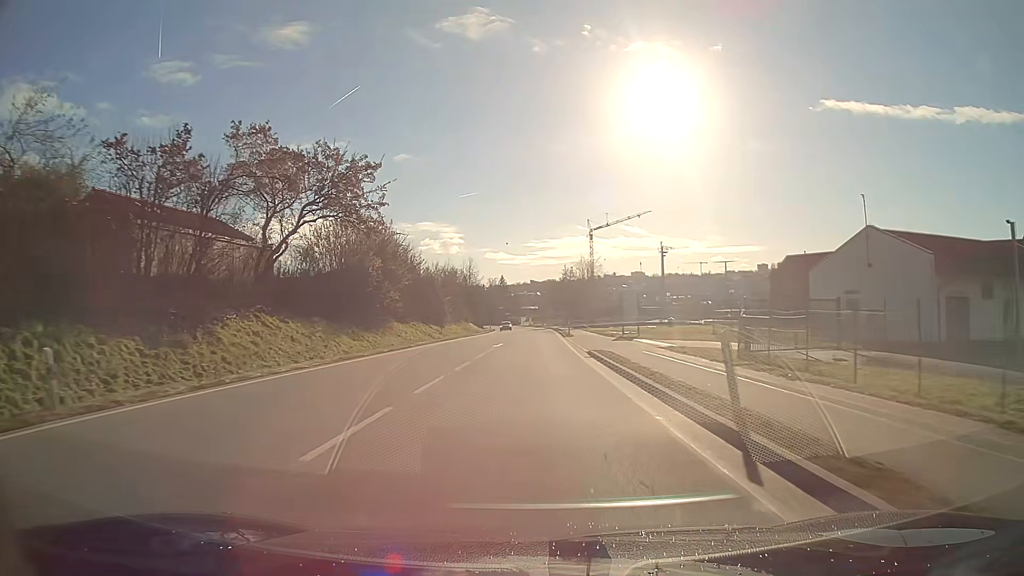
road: primary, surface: asphalt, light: Day
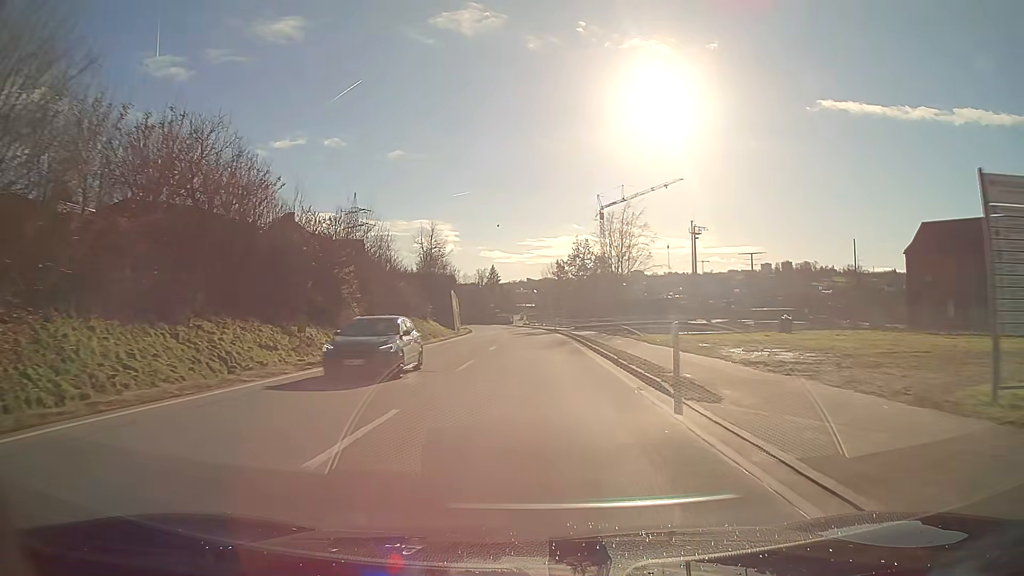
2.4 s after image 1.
(+0.1, +43.0) m; 0°
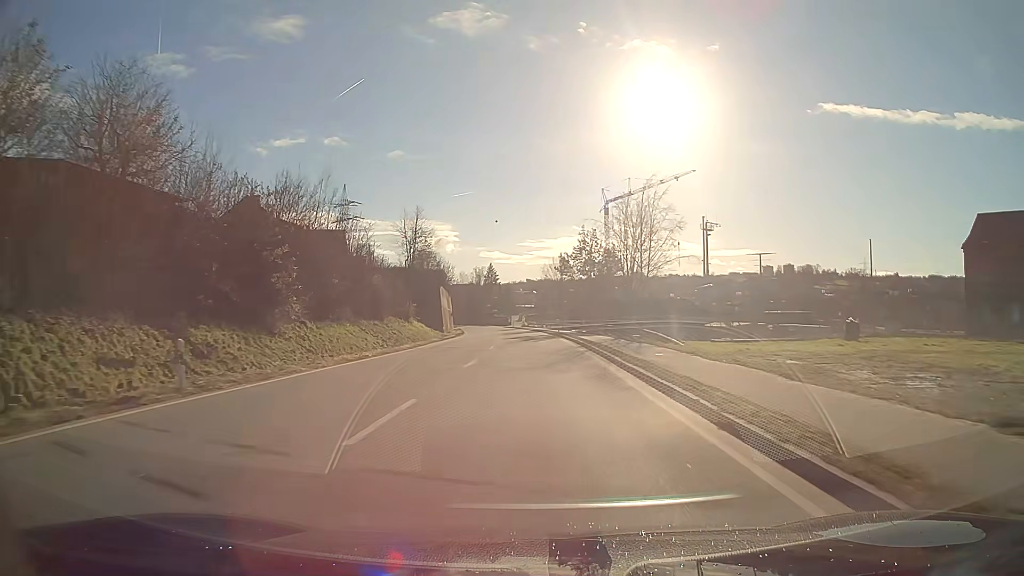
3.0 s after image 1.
(0.0, +10.7) m; 0°
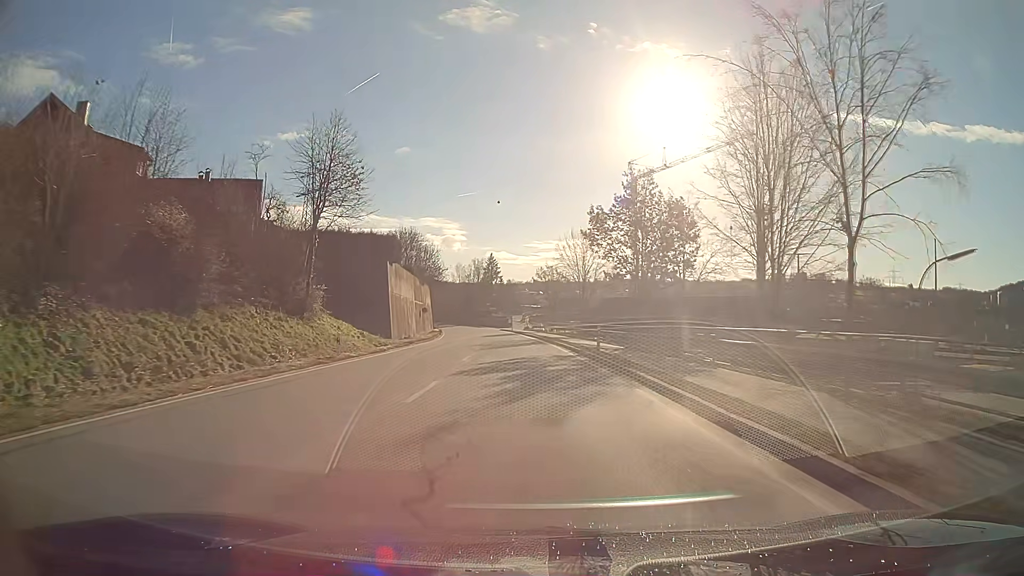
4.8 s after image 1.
(-0.1, +32.2) m; -1°
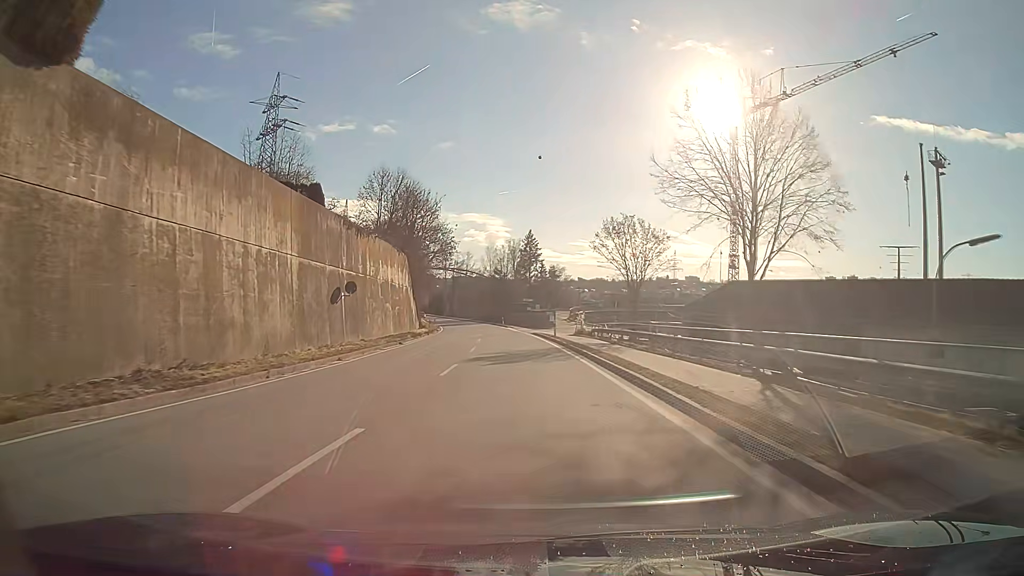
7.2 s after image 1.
(-1.3, +42.9) m; -4°
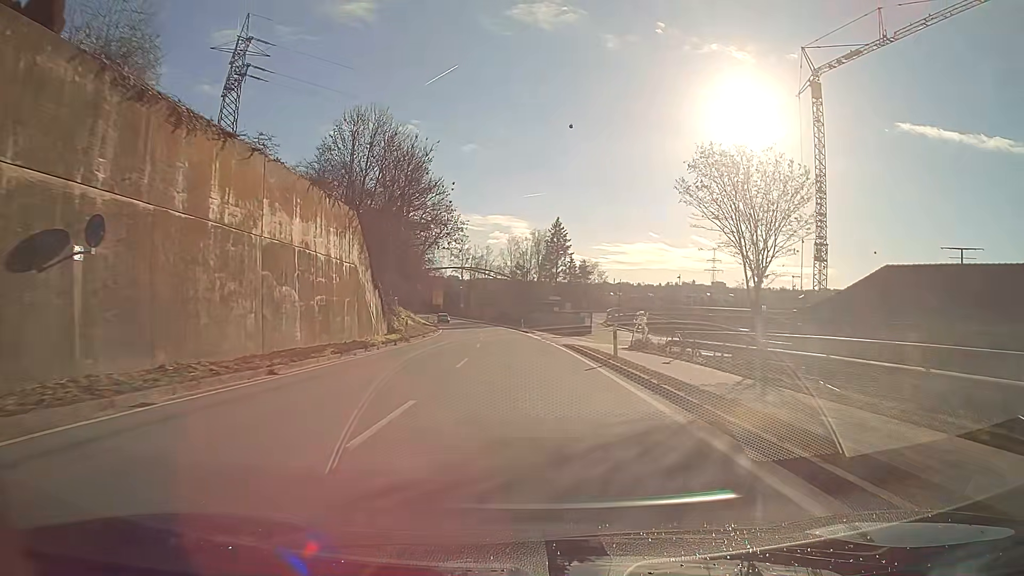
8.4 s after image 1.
(-0.4, +21.5) m; -2°
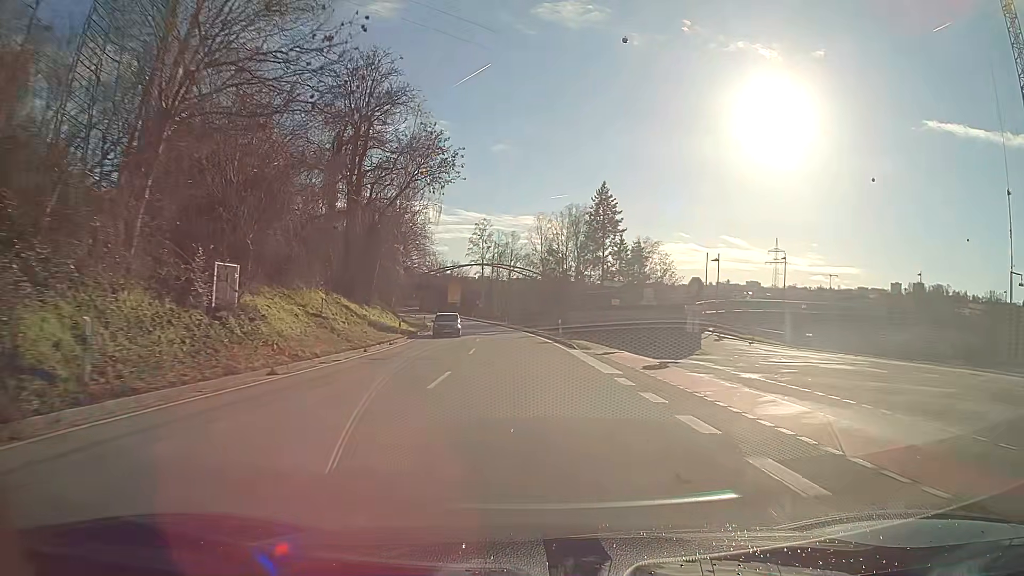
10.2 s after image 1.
(-0.7, +32.2) m; -3°
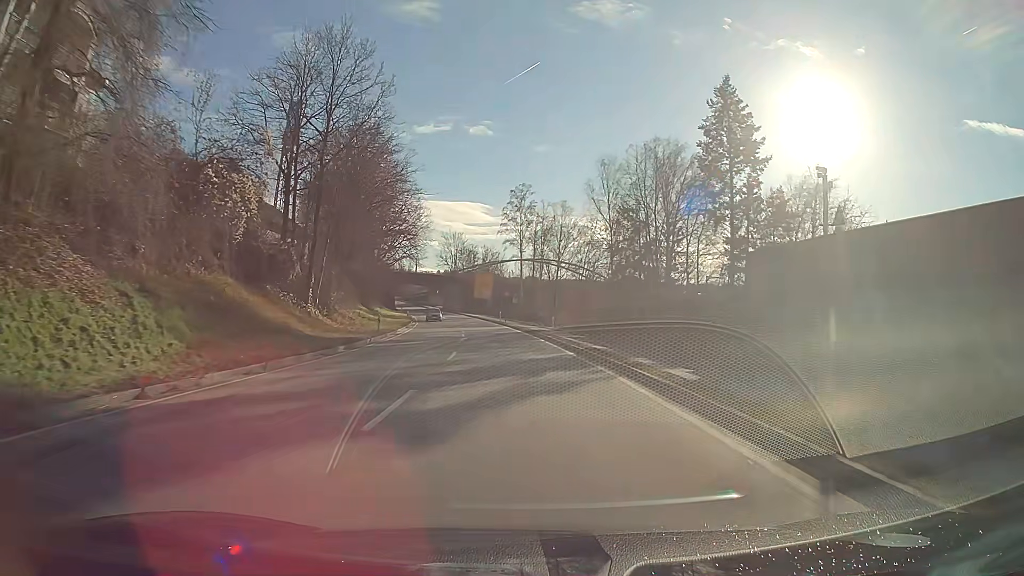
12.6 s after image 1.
(-1.5, +41.2) m; -4°
